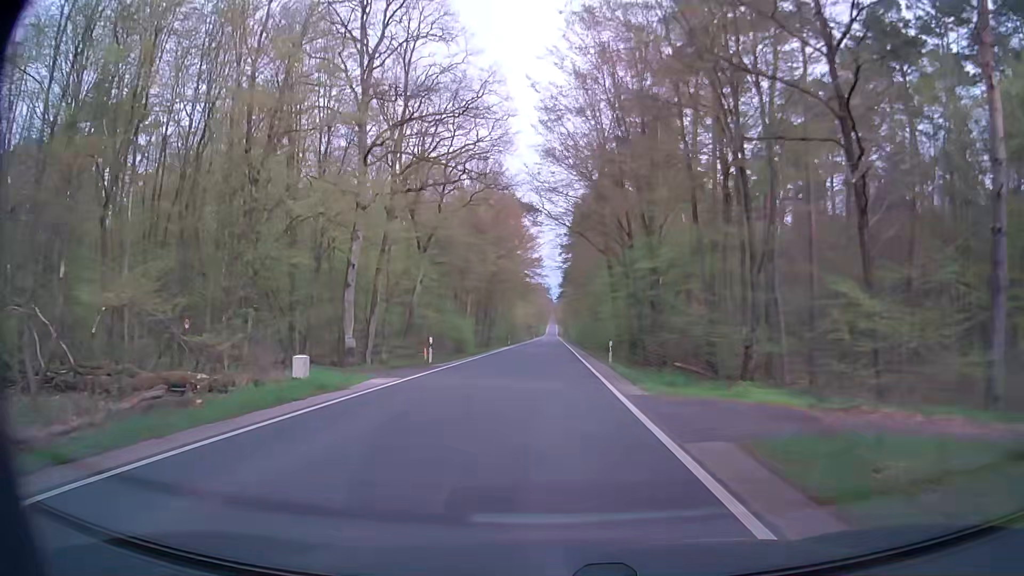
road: secondary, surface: asphalt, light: Day
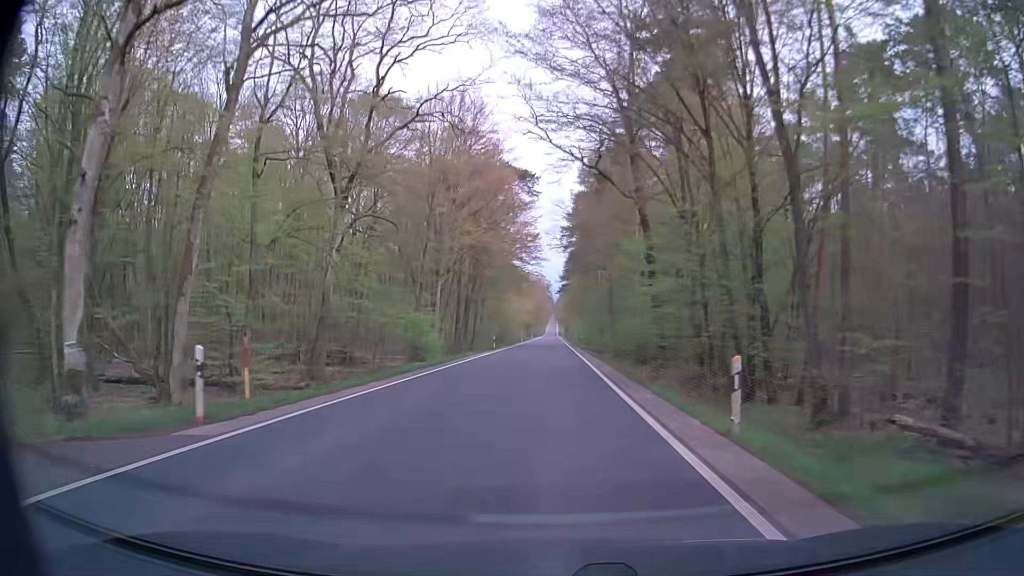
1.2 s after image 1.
(+0.1, +20.0) m; +1°
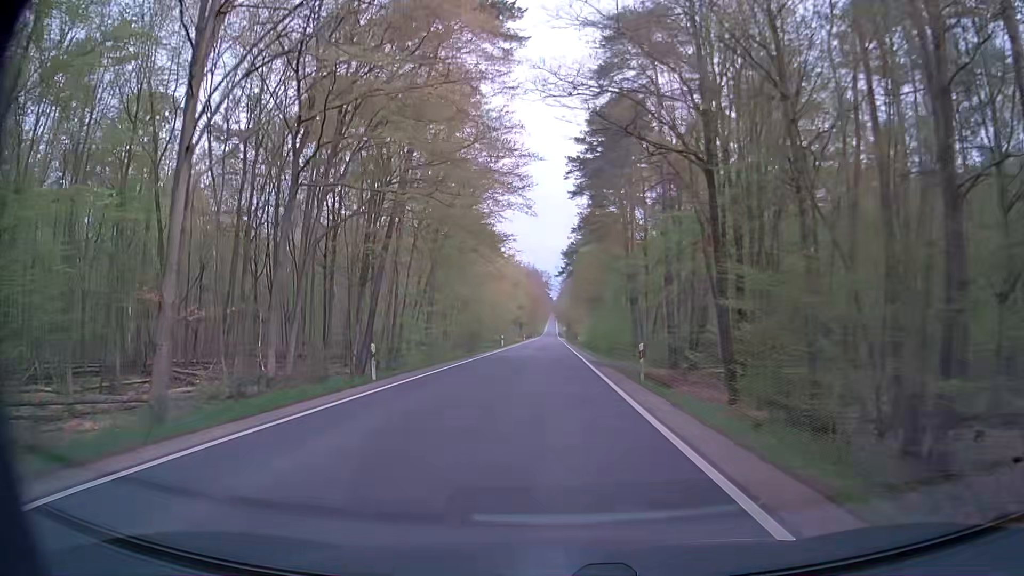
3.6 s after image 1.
(-0.3, +39.8) m; -1°
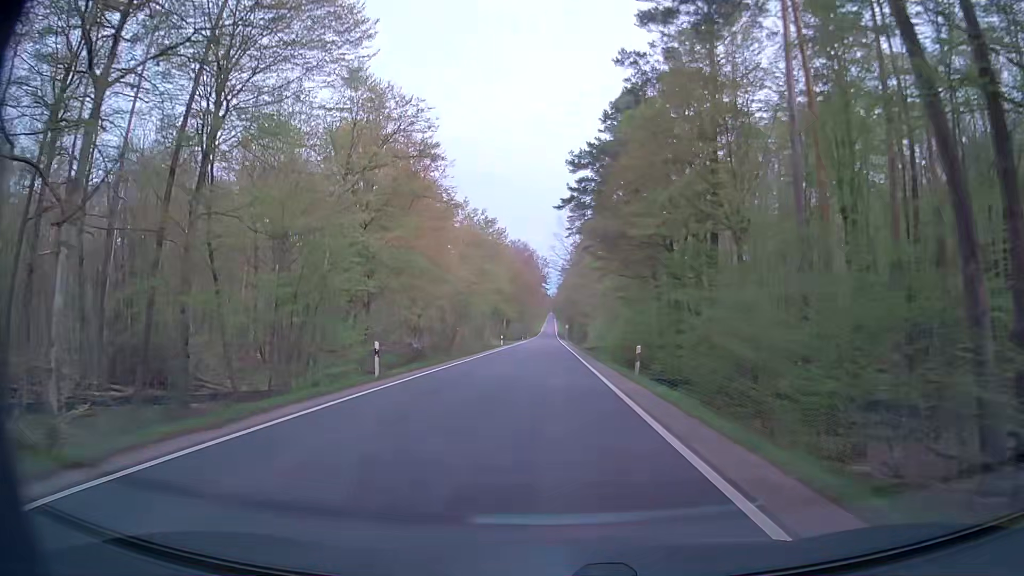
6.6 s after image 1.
(+0.2, +49.2) m; 0°
(0, +10) (0, +20) (0, +30) (0, +40) (0, +50) (0, +60) (0, +70) (0, +80) (0, +90) (0, +100) m
